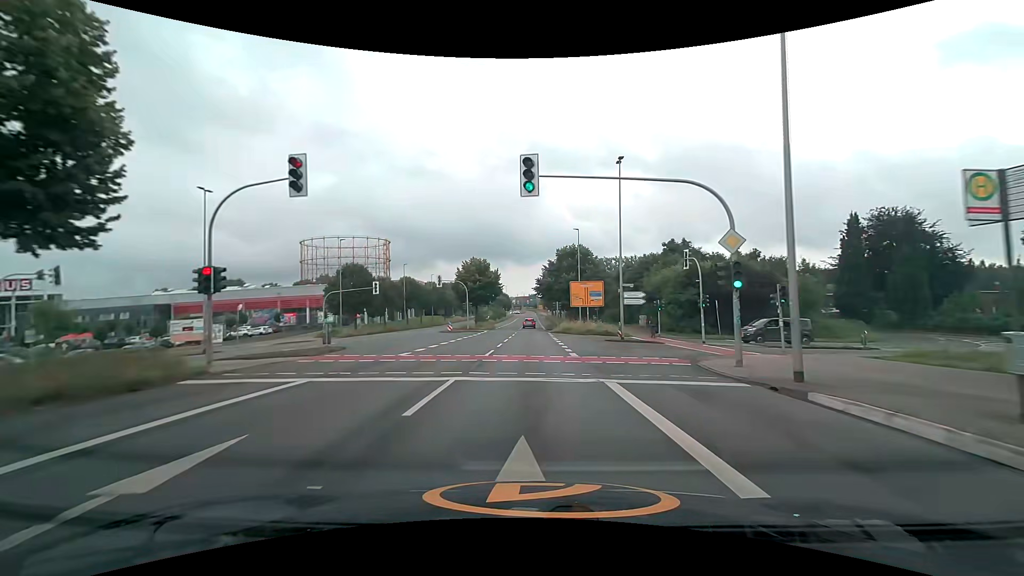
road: secondary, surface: asphalt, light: Day
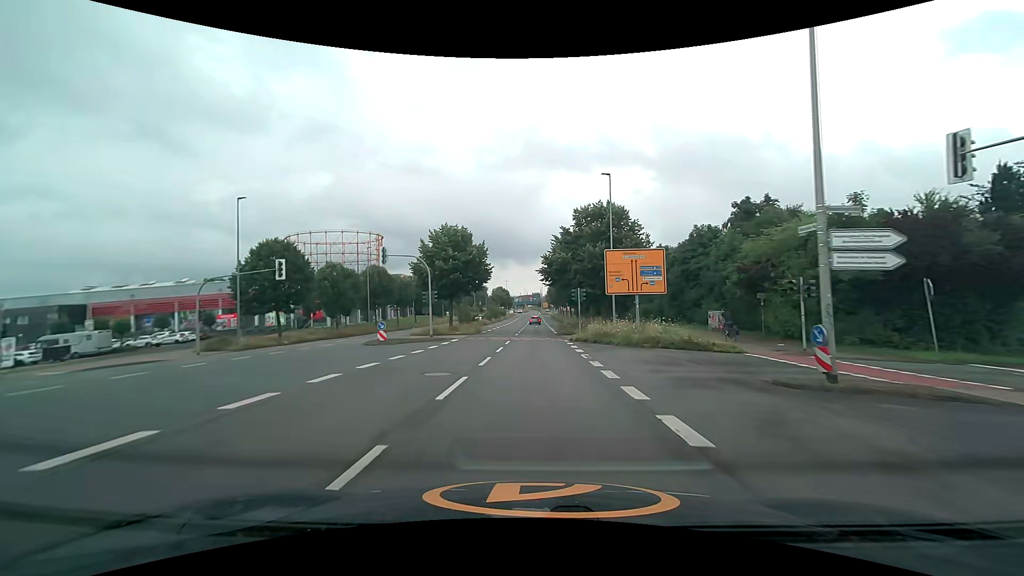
(0.0, +22.9) m; -1°
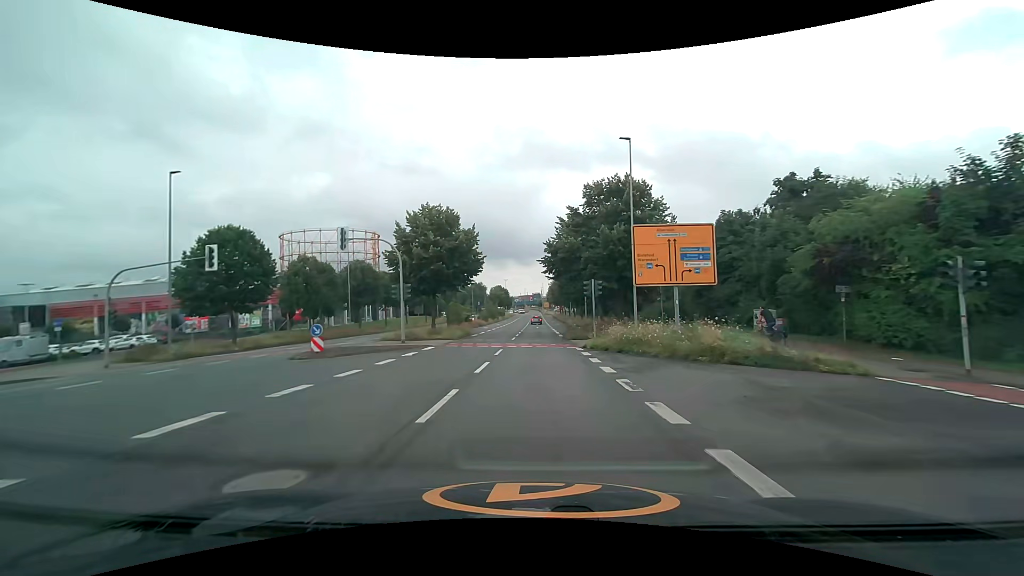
(0.0, +7.8) m; 0°
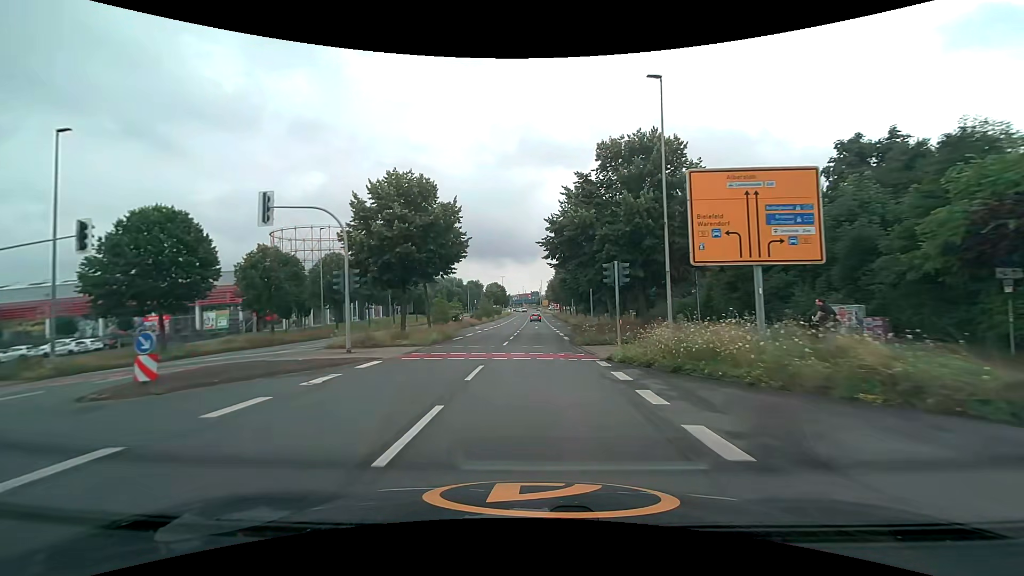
(0.0, +7.9) m; 0°
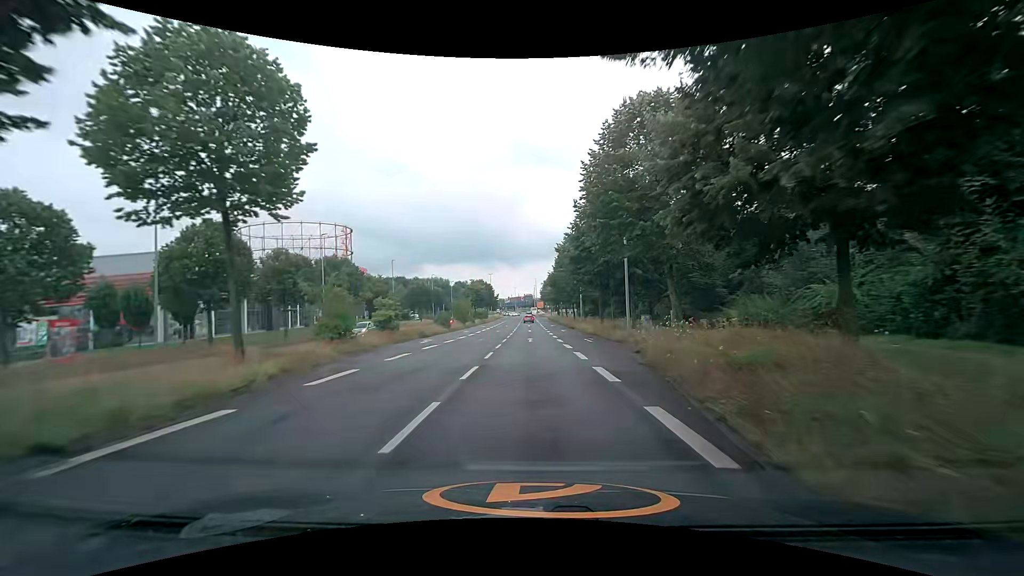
(+0.2, +23.9) m; +1°
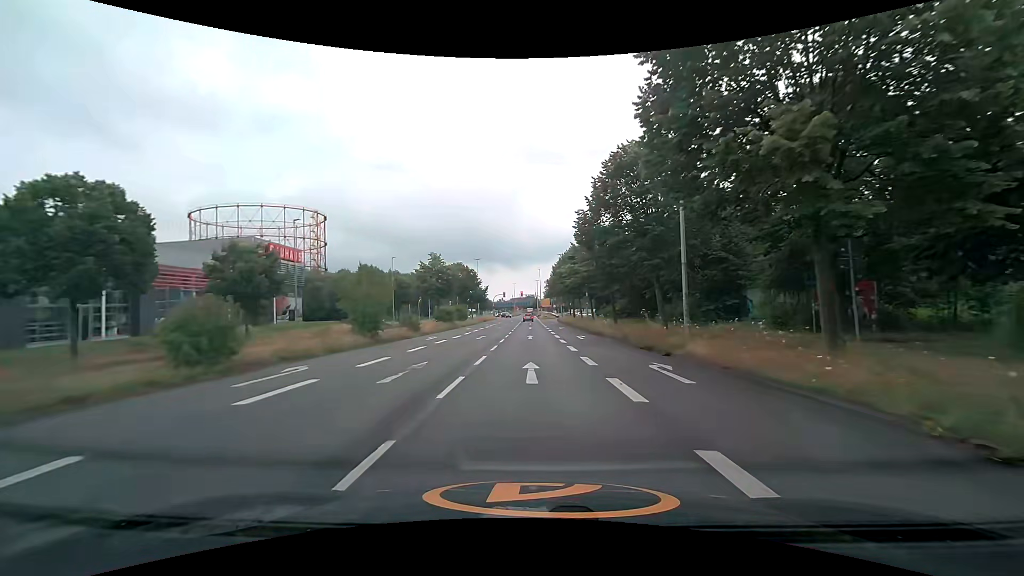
(-0.2, +38.0) m; -1°
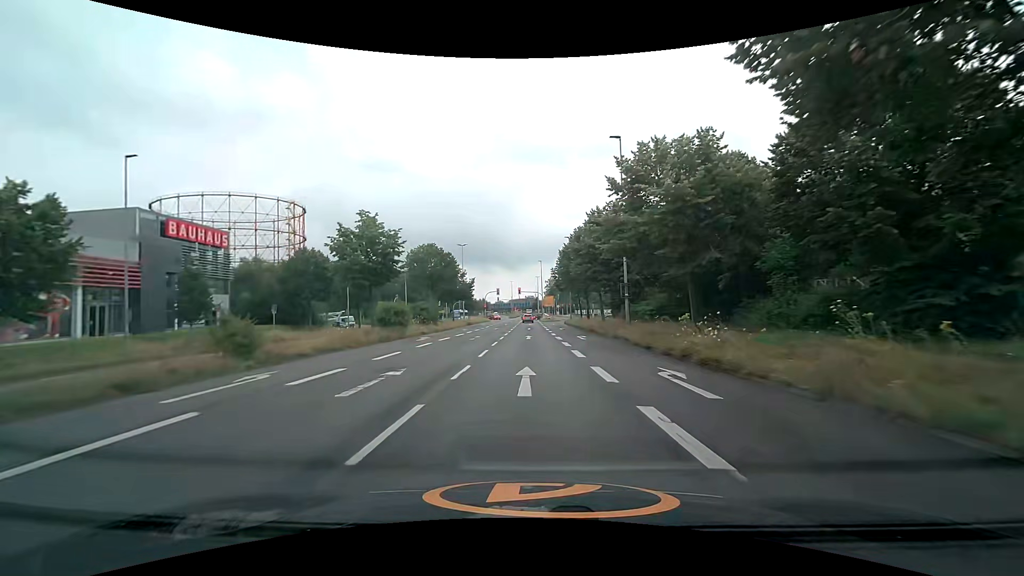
(+0.2, +21.7) m; 0°
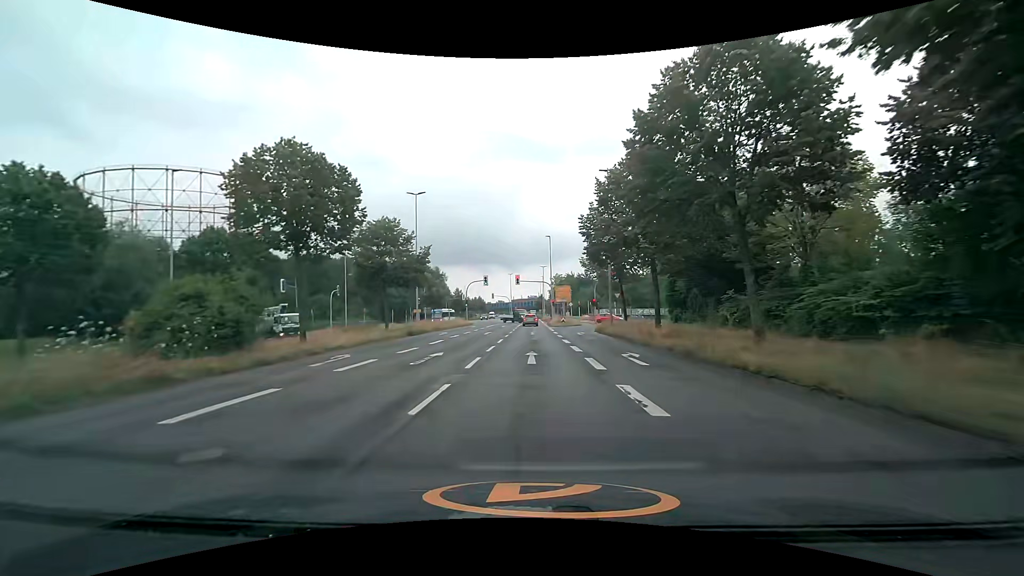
(0.0, +33.3) m; 0°
(0, +10) (0, +20) (0, +30) (0, +40) (0, +50) (0, +60) (0, +70) (0, +80) (+1, +90) (+1, +100) m
